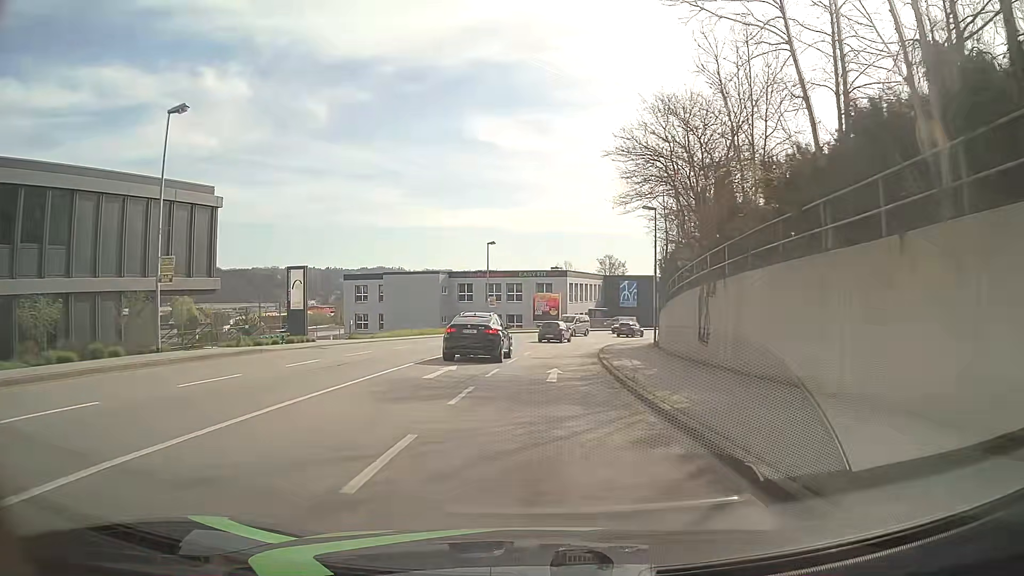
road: tertiary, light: Day
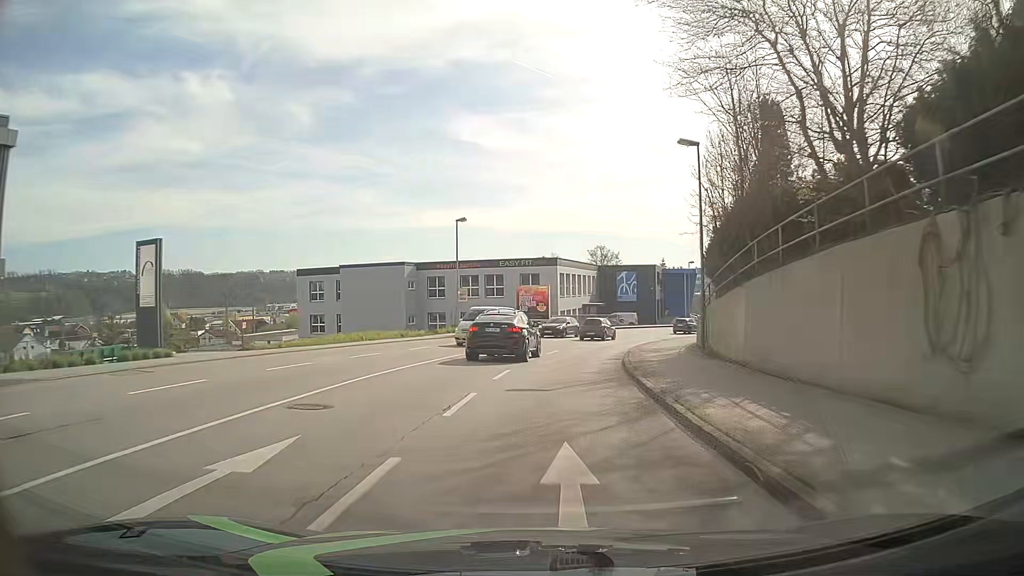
(0.0, +13.6) m; +1°
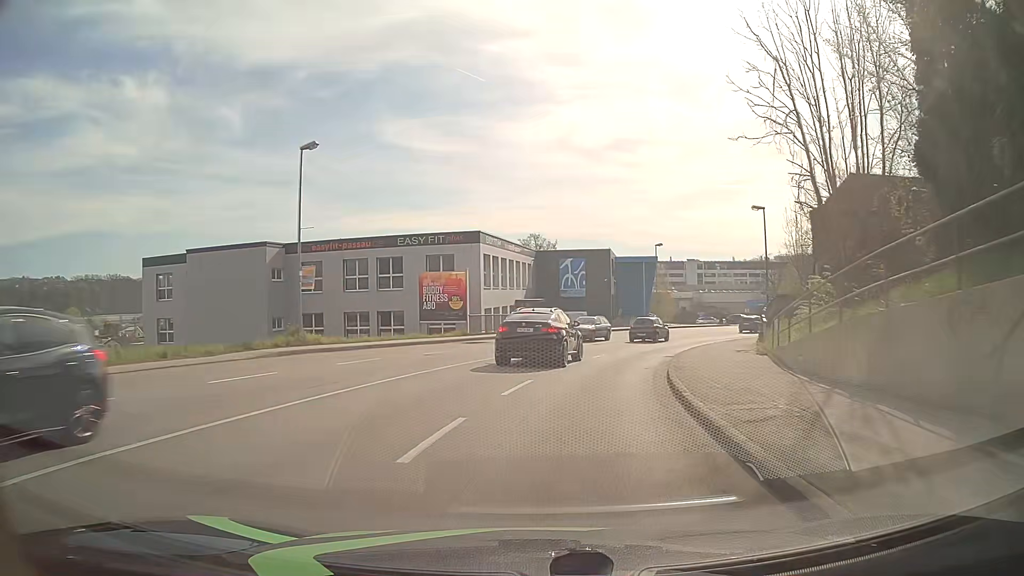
(+0.8, +21.0) m; +6°
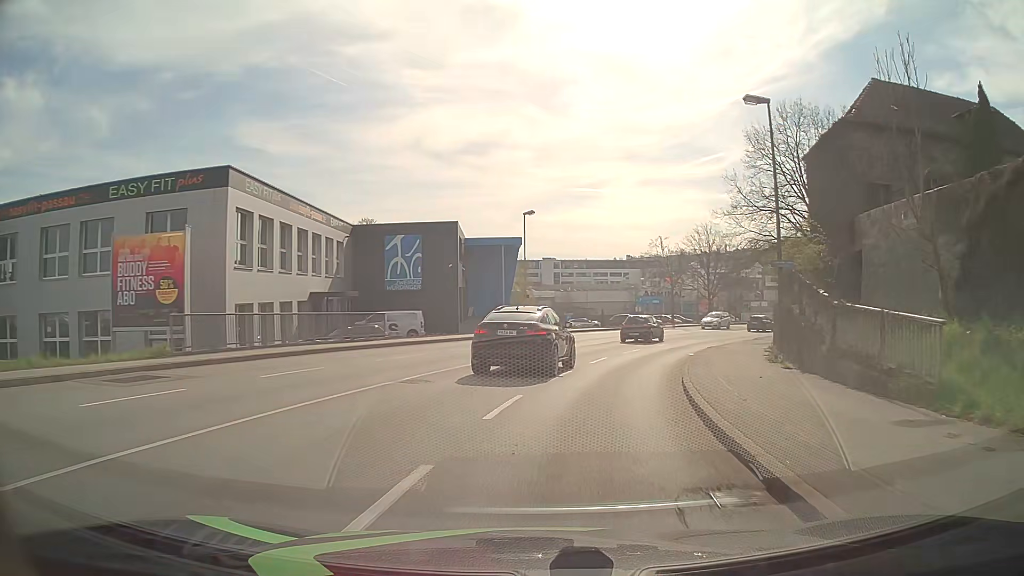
(+2.1, +20.6) m; +12°
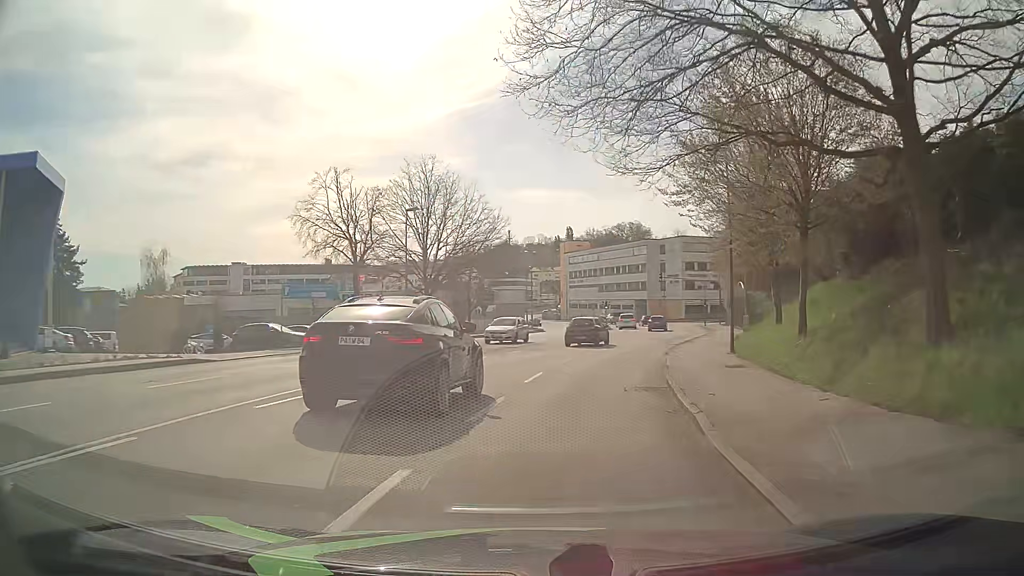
(+8.0, +34.9) m; +25°
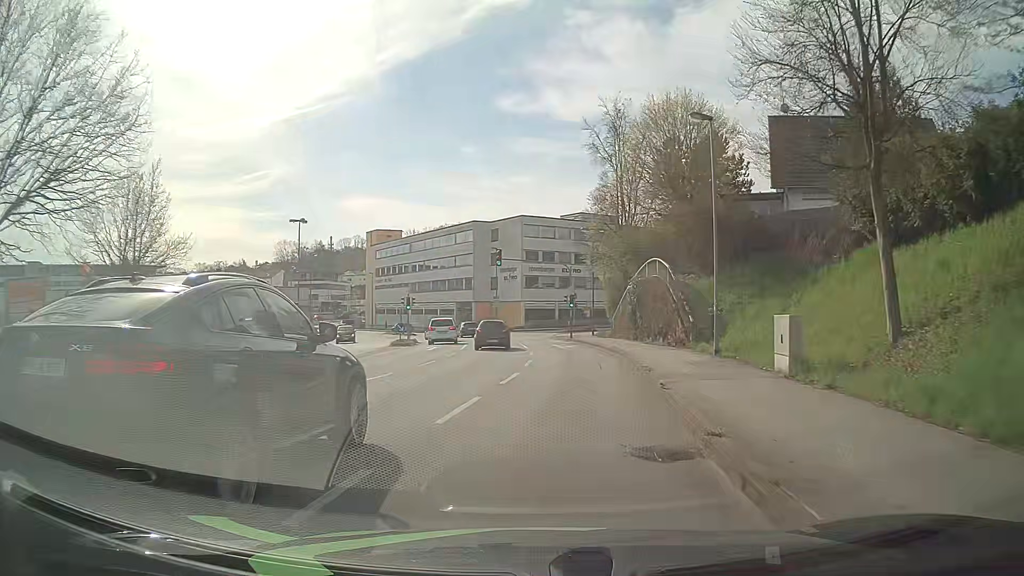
(+4.0, +29.4) m; +15°
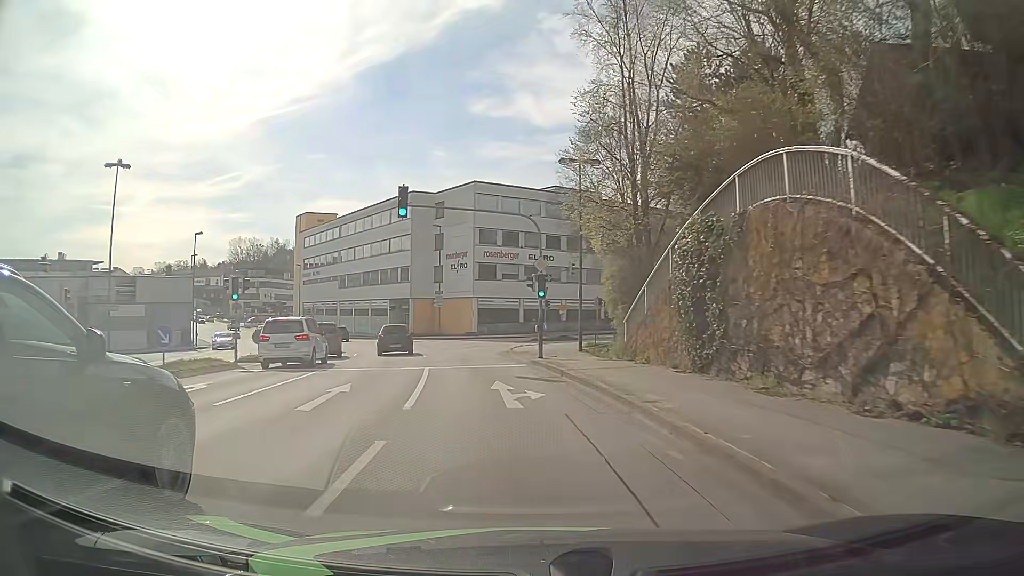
(+1.2, +22.3) m; +2°
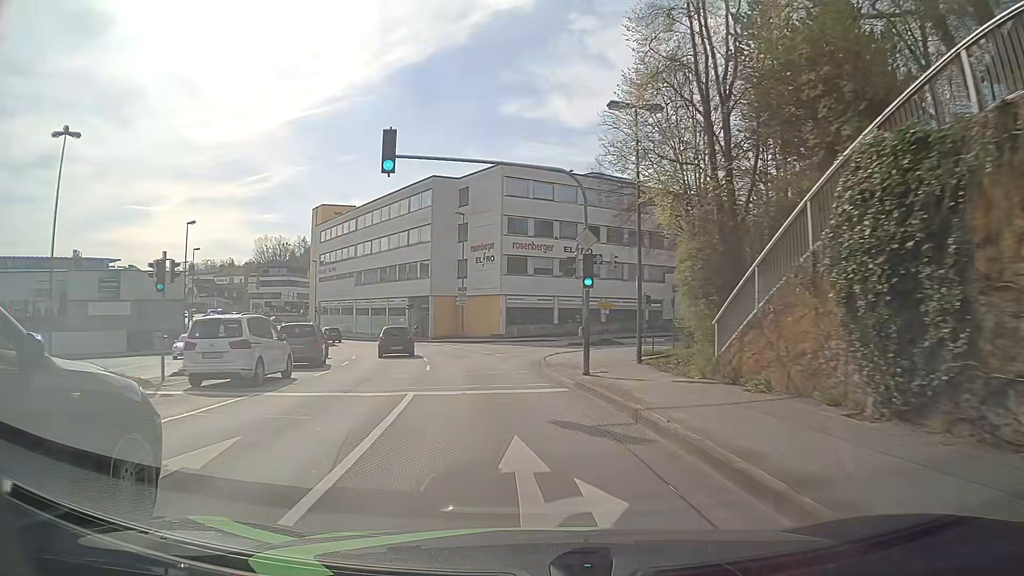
(-0.1, +7.5) m; -3°
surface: asphalt
(0, +10) (-1, +20) (-3, +30) (-5, +40) (-8, +49) (-13, +58) (-18, +66) (-23, +75) (-29, +83) (-34, +92) m
